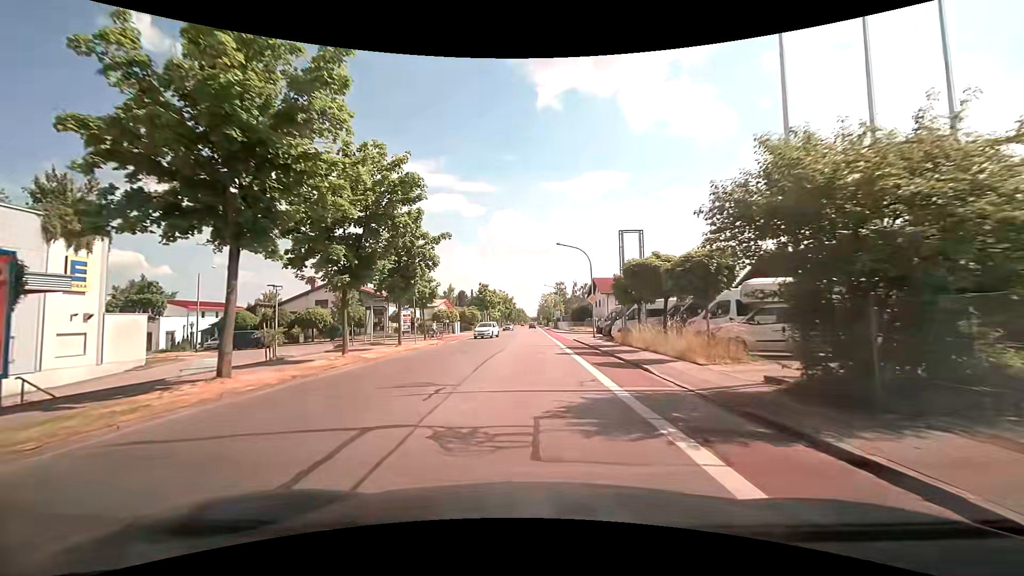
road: tertiary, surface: asphalt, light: Day
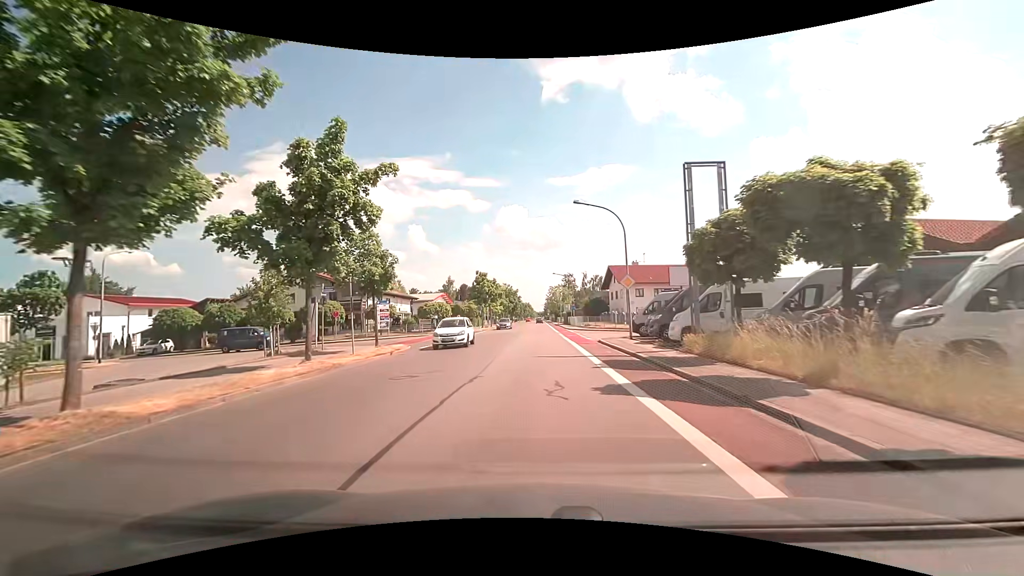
(0.0, +12.0) m; 0°
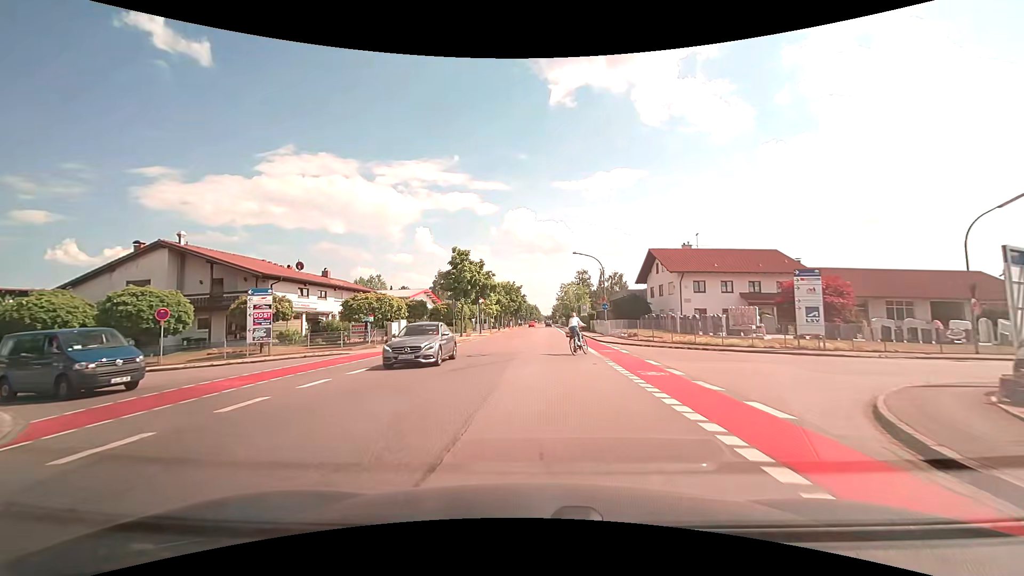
(-0.2, +24.1) m; -1°
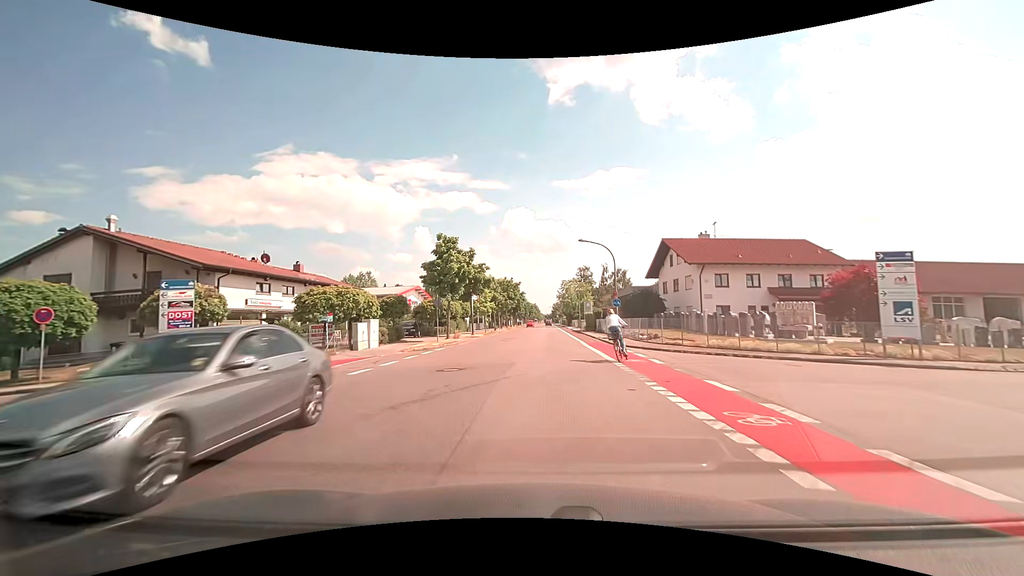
(0.0, +6.3) m; 0°
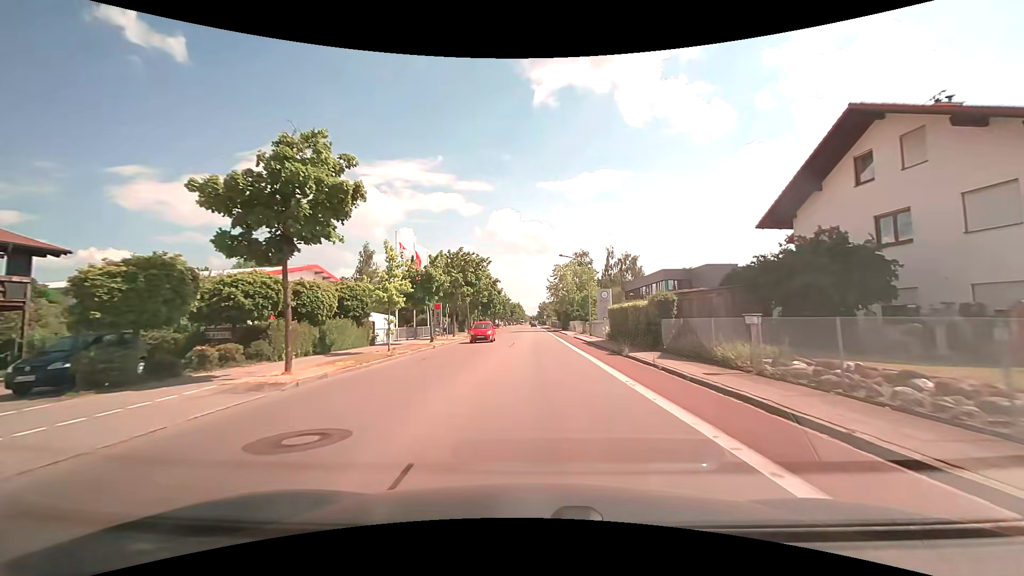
(+0.7, +32.9) m; +2°
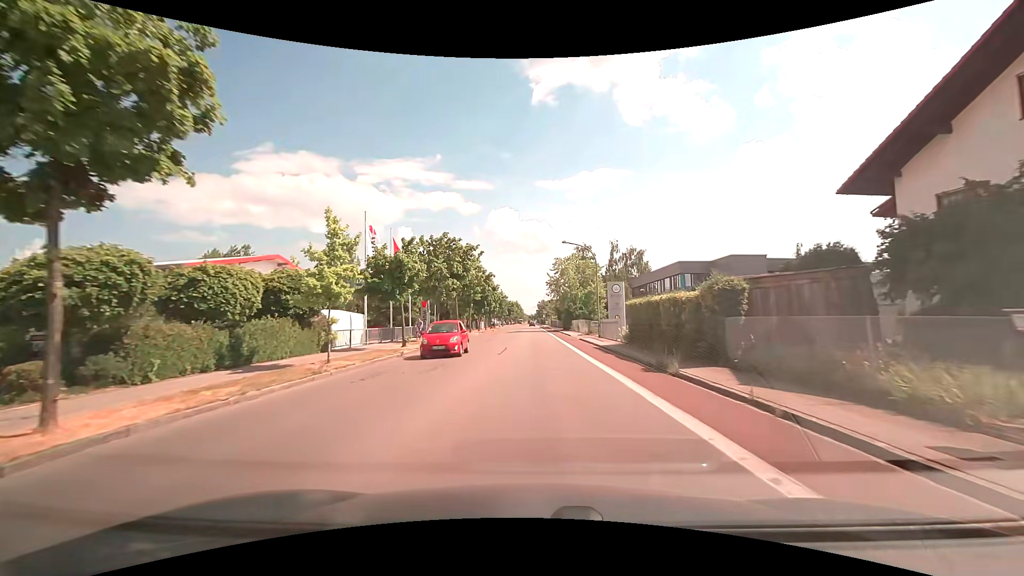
(0.0, +7.0) m; 0°
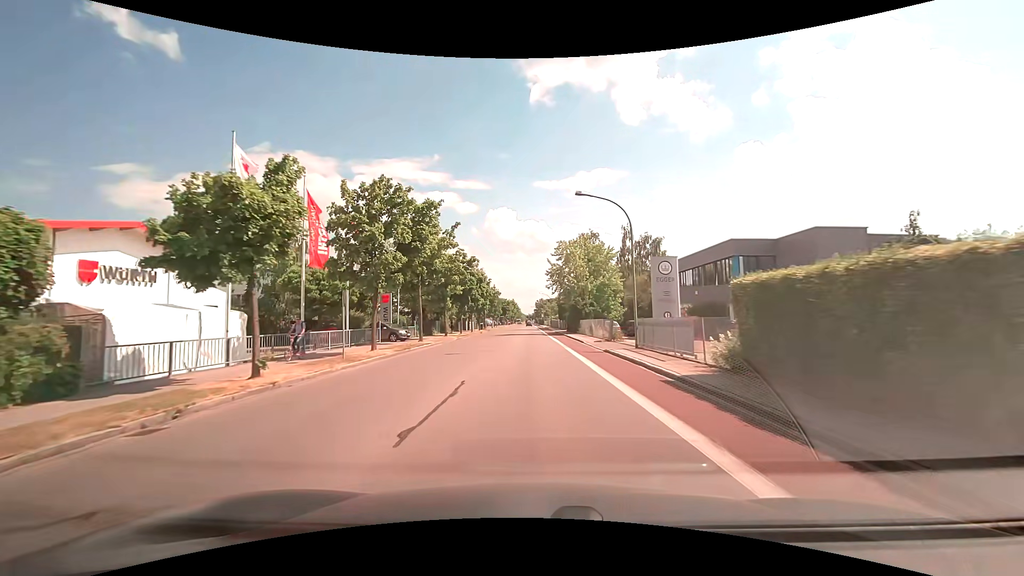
(0.0, +14.4) m; 0°
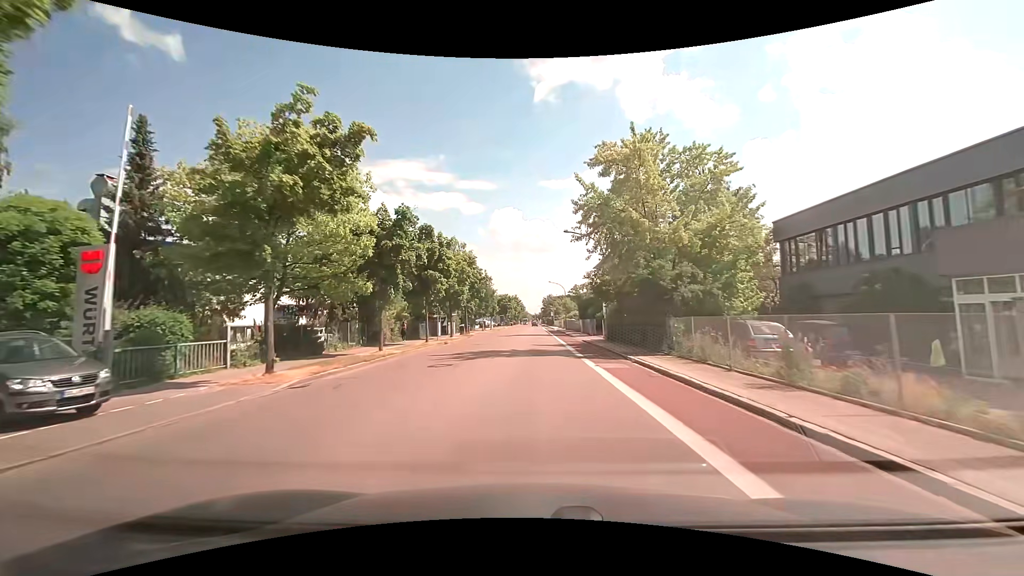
(-0.3, +29.9) m; -1°
(0, +10) (0, +20) (0, +30) (0, +40) (0, +50) (0, +60) (0, +70) (0, +80) (0, +90) (0, +100) m
